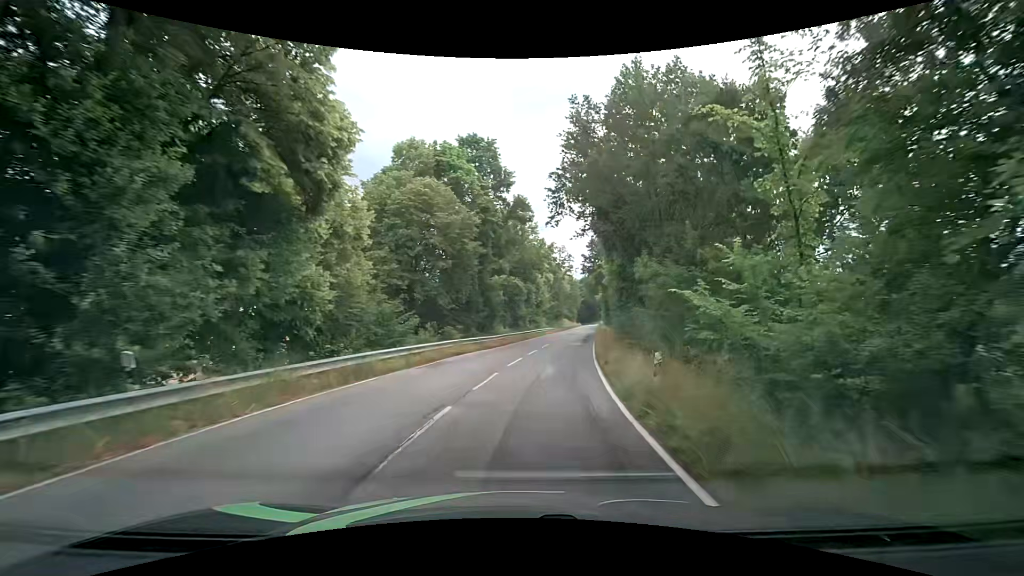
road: tertiary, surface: asphalt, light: Day
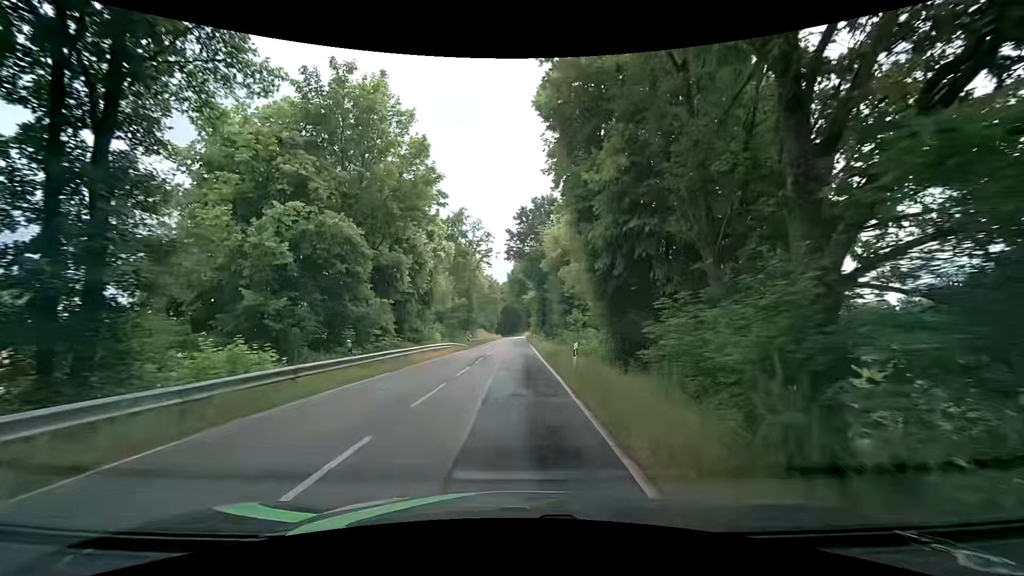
(+4.0, +33.5) m; +9°
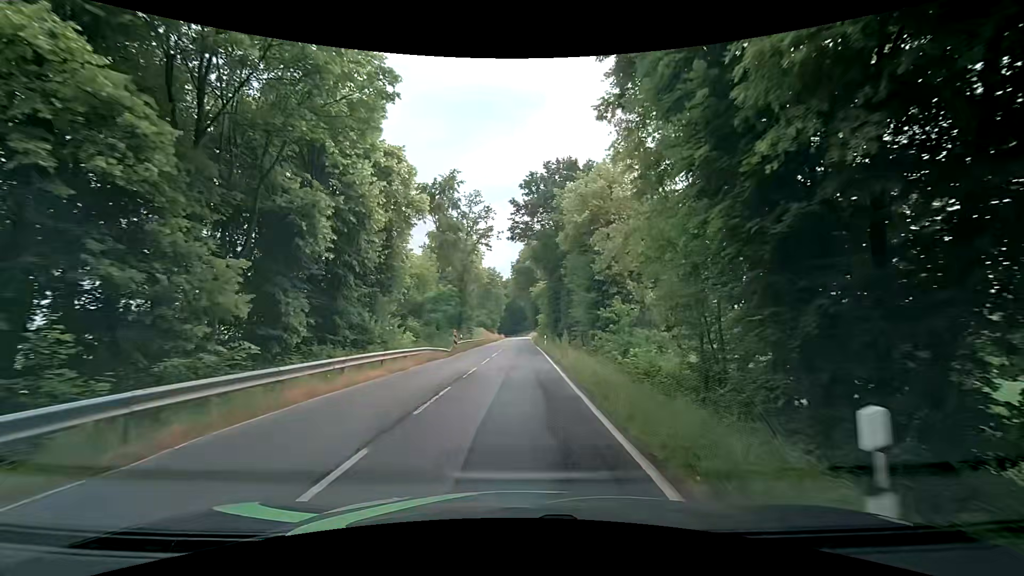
(+0.1, +13.7) m; 0°
(0, +10) (0, +20) (0, +30) (0, +40) (0, +50) (0, +60) (0, +70) (+1, +80) (+1, +90) (+1, +100) m
